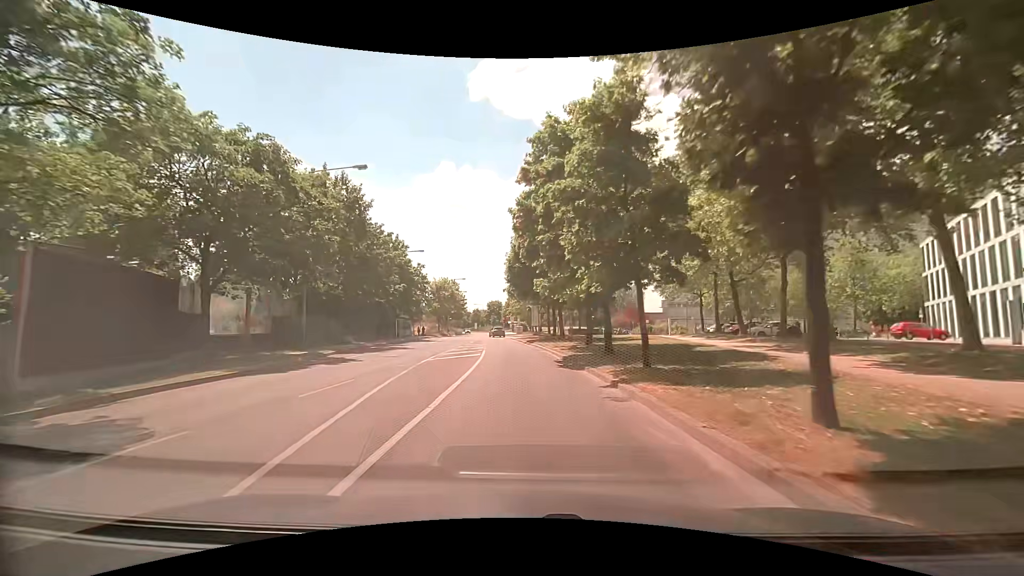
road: tertiary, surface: asphalt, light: Day
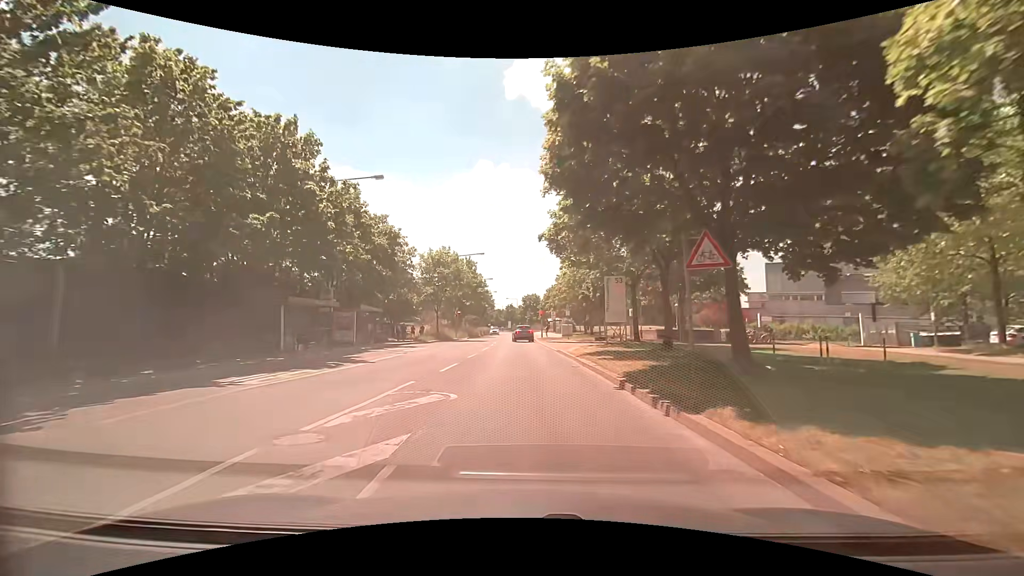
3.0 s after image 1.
(-1.3, +31.1) m; -5°
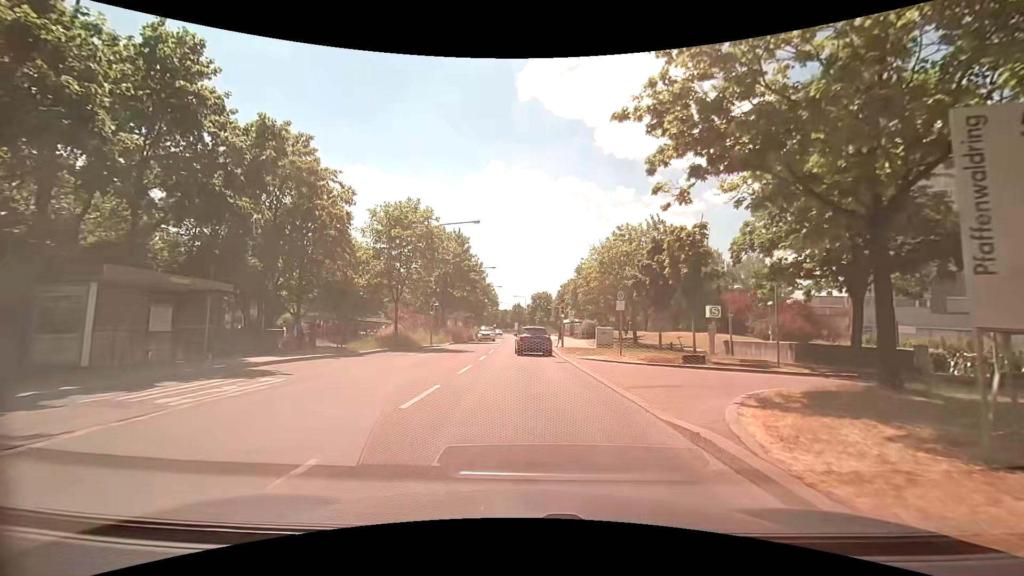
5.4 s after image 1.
(-0.3, +19.1) m; -1°
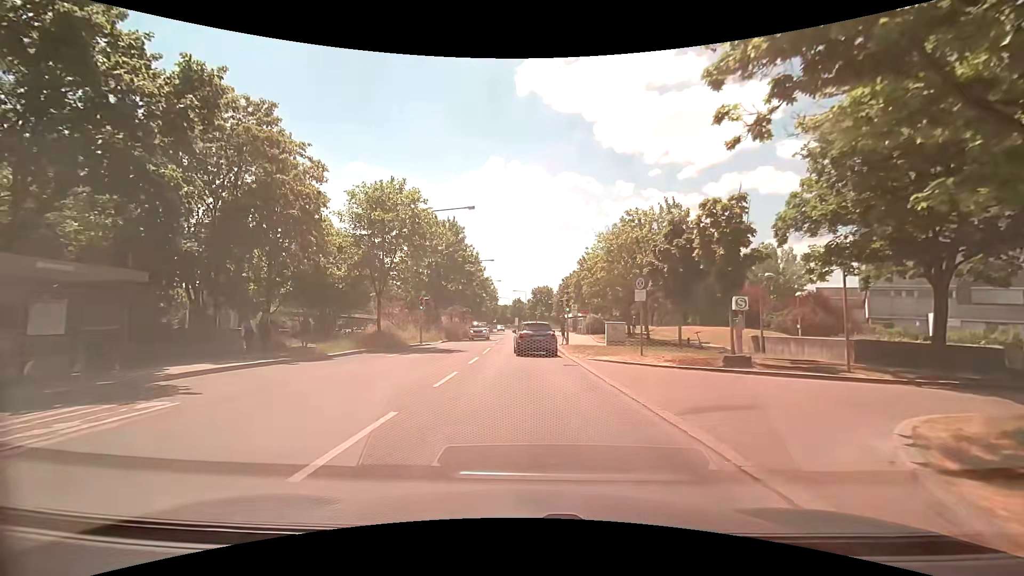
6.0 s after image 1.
(0.0, +3.7) m; -1°
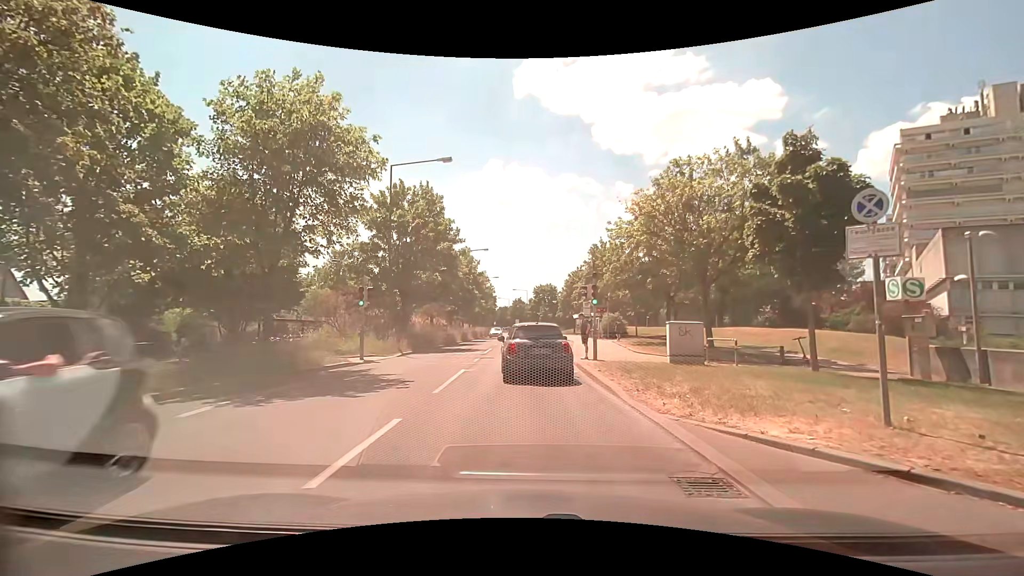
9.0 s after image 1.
(+0.2, +11.9) m; +1°
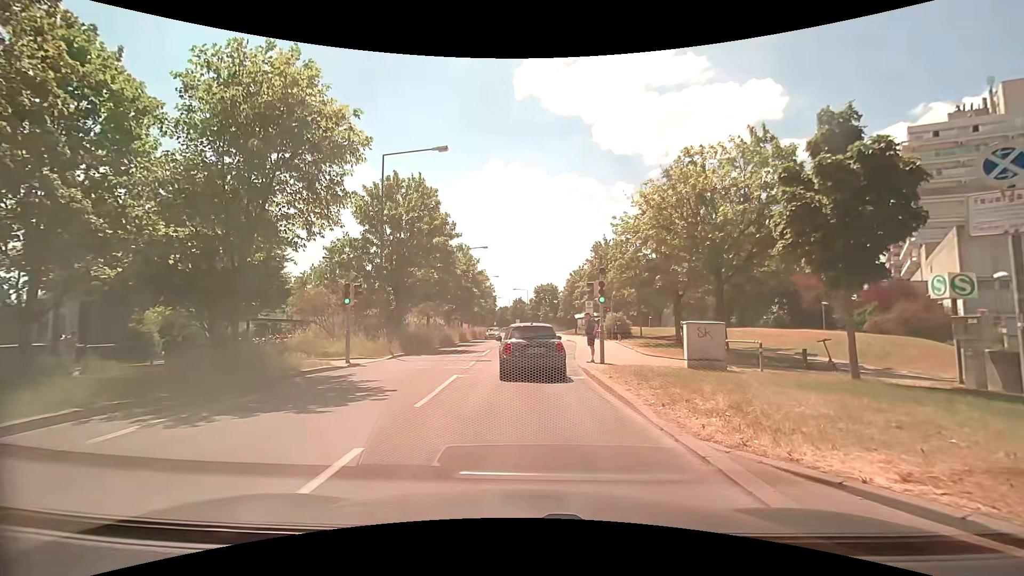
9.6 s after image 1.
(0.0, +1.7) m; +1°
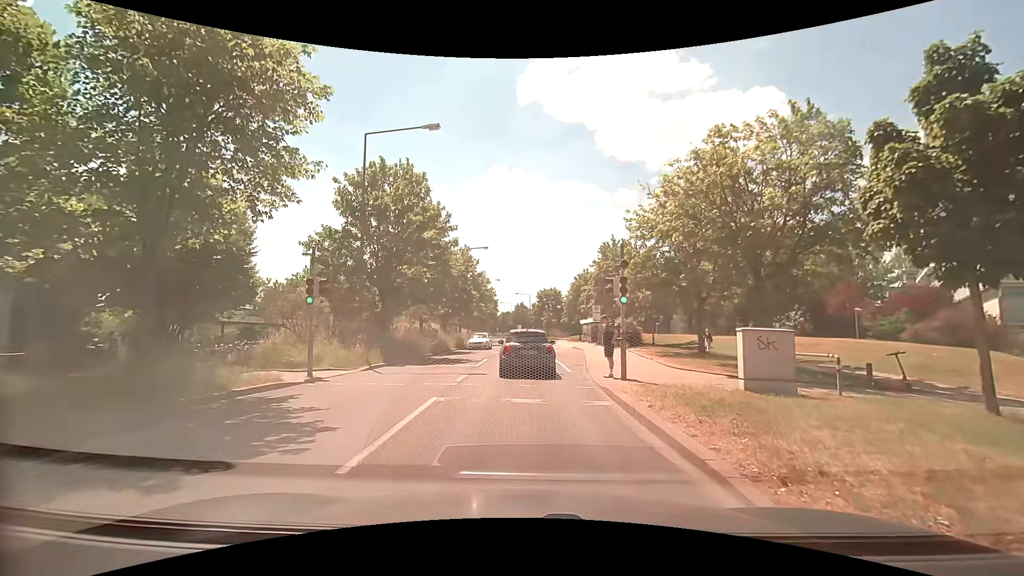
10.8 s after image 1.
(0.0, +3.7) m; +1°
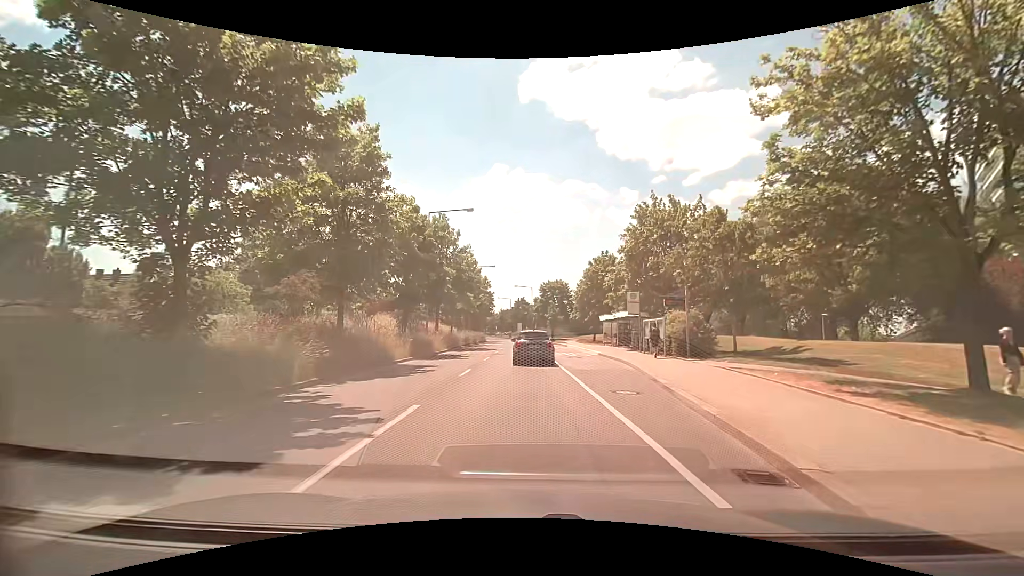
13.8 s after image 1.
(-0.5, +16.7) m; -2°
(0, +10) (0, +20) (0, +30) (-1, +40) (-1, +50) (-1, +60) (-1, +70) (-1, +80) (-2, +90) (-3, +100) m
